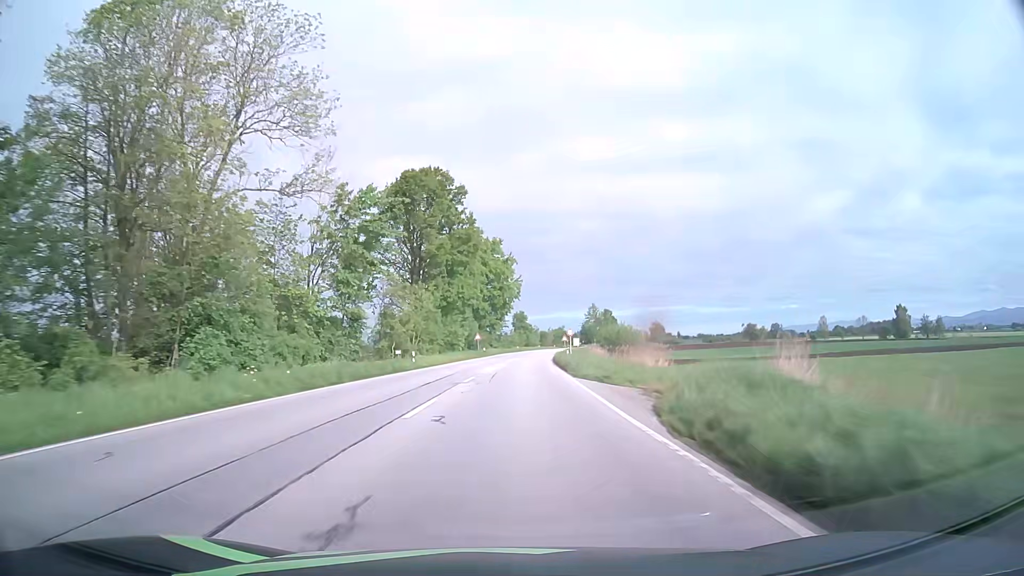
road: primary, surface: asphalt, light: Day
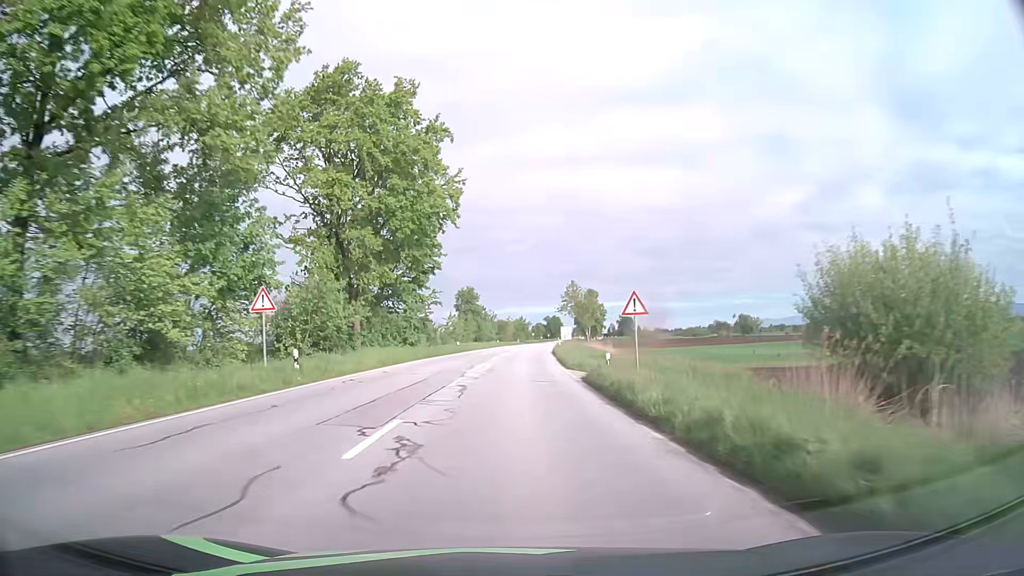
(+2.2, +65.8) m; +4°
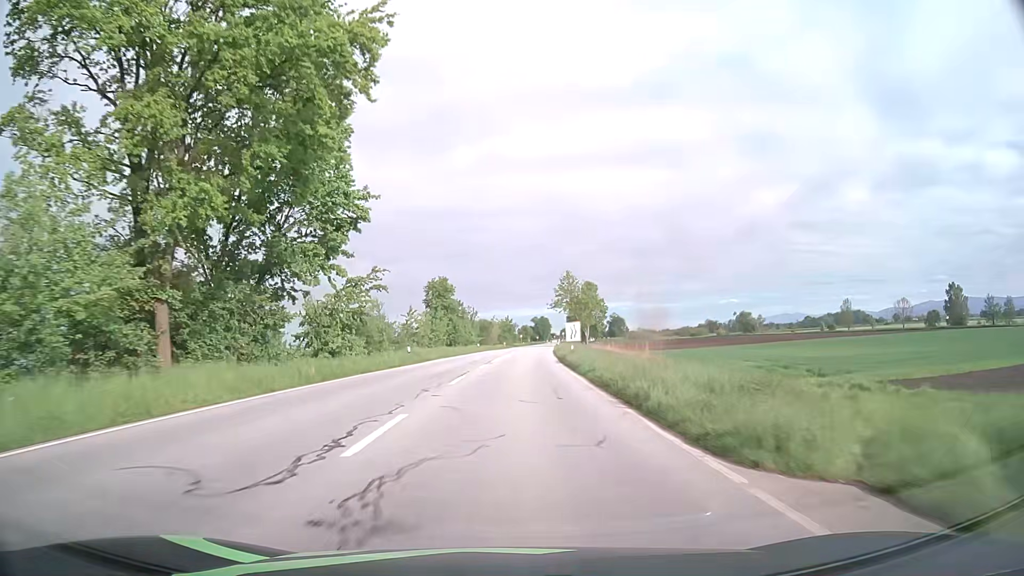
(+0.3, +24.7) m; +2°
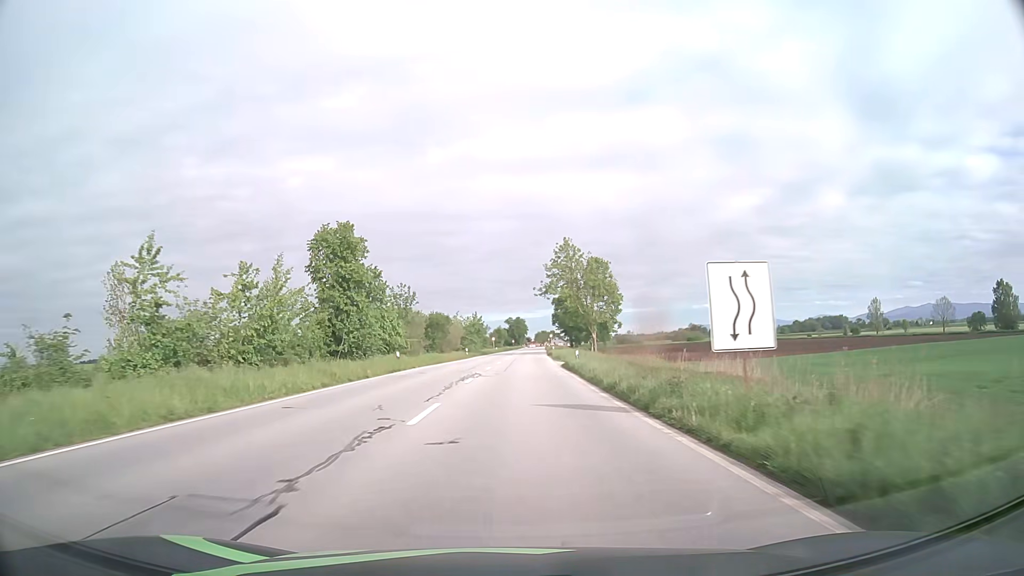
(+0.6, +46.3) m; +2°
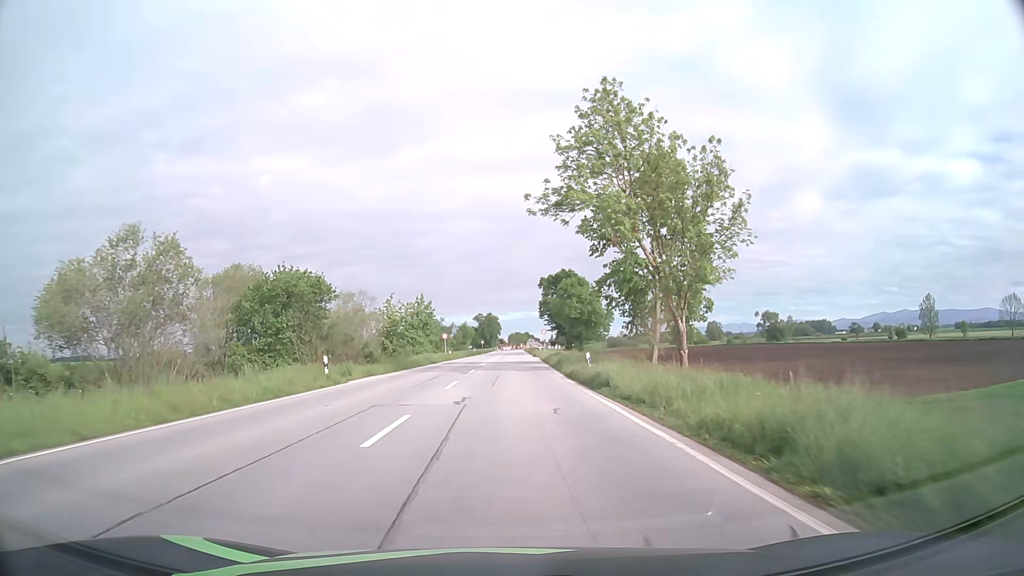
(+1.1, +52.4) m; +2°
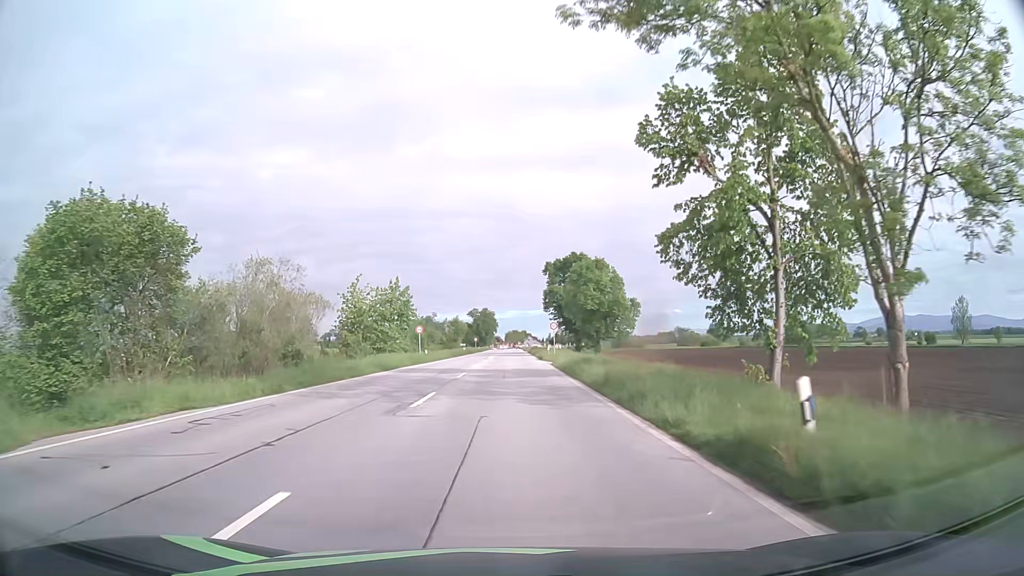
(0.0, +19.2) m; 0°
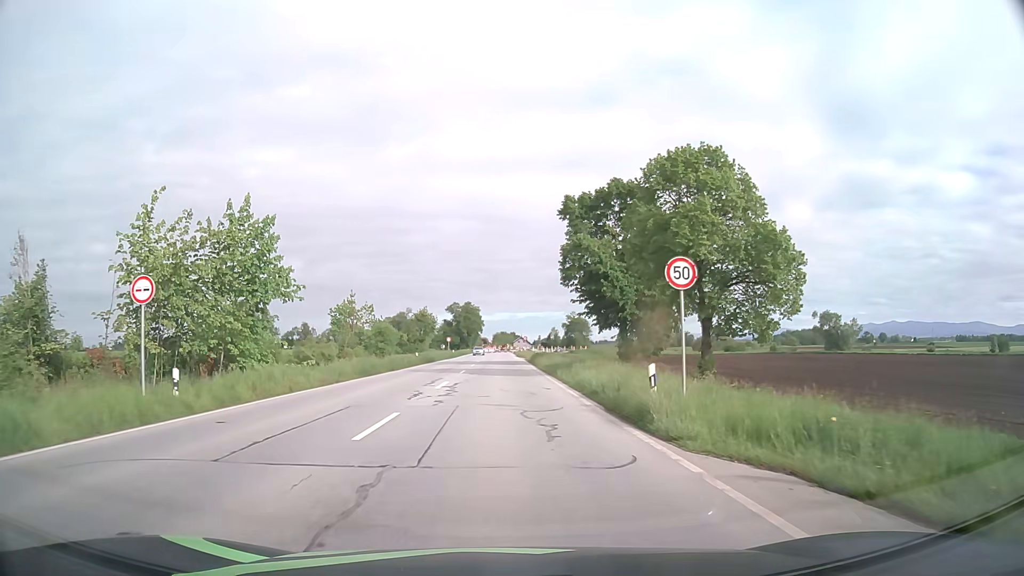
(+0.3, +41.2) m; +1°
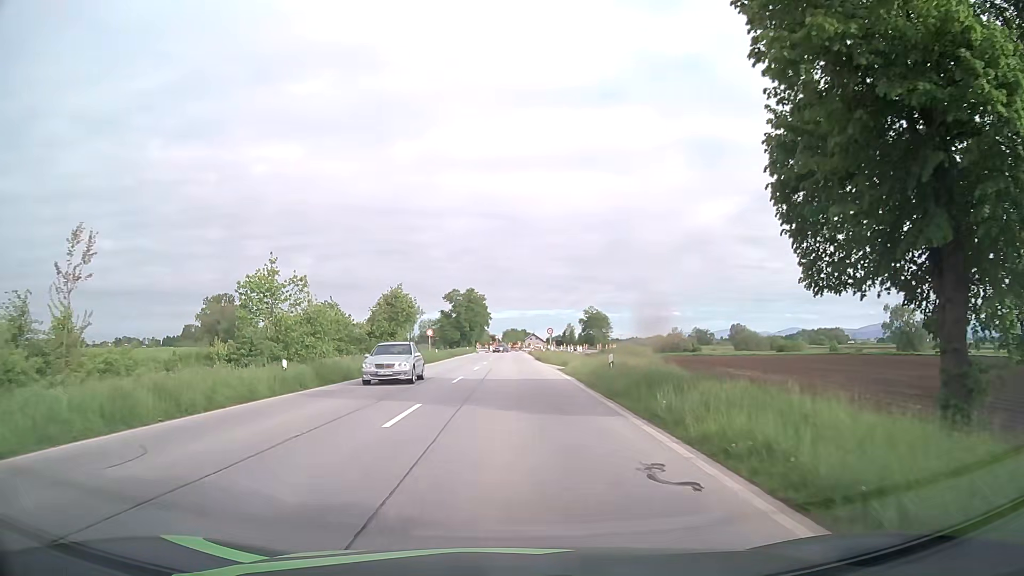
(-0.3, +35.8) m; -1°
(0, +10) (0, +20) (0, +30) (0, +40) (0, +50) (+1, +60) (+1, +70) (+1, +80) (+1, +90) (+2, +100) m
